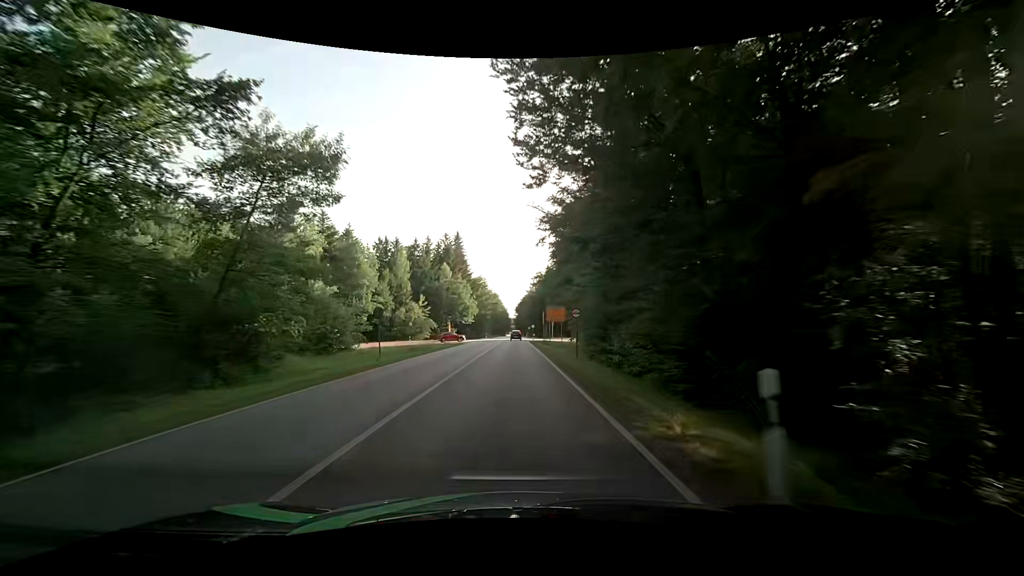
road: secondary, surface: asphalt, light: Day
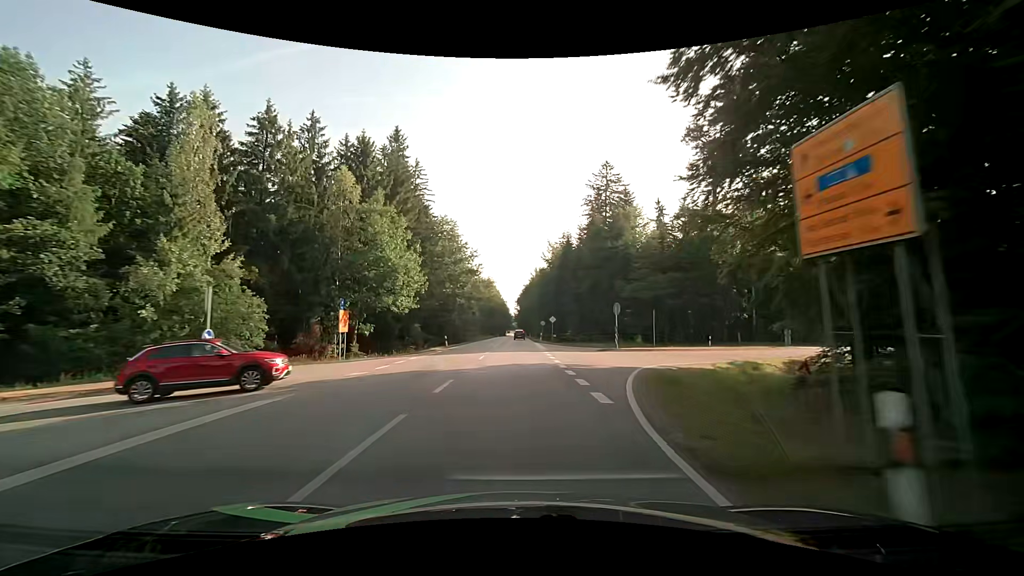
(-0.4, +63.7) m; 0°
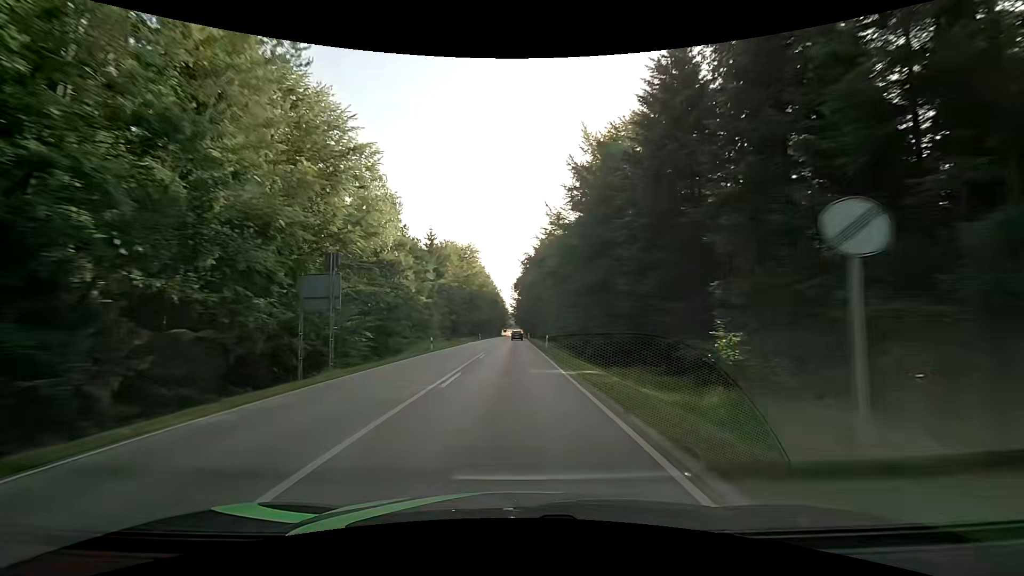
(0.0, +66.4) m; 0°
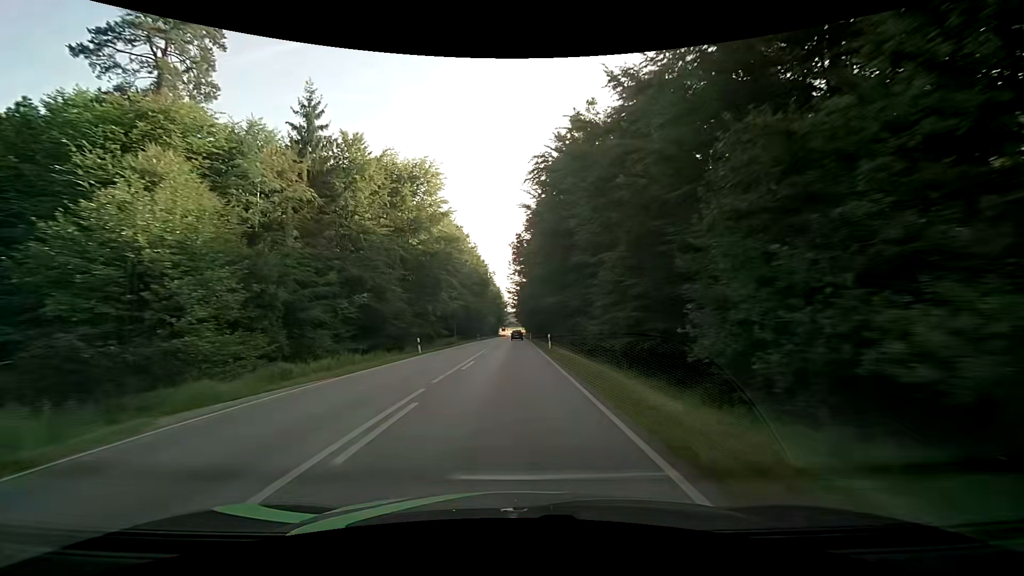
(+0.2, +54.8) m; 0°
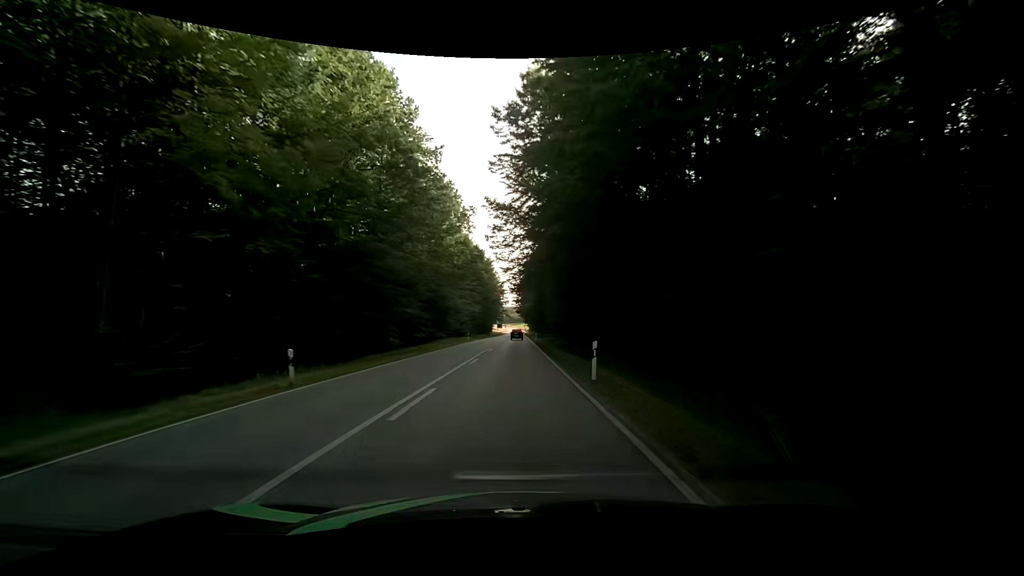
(+0.2, +69.5) m; 0°
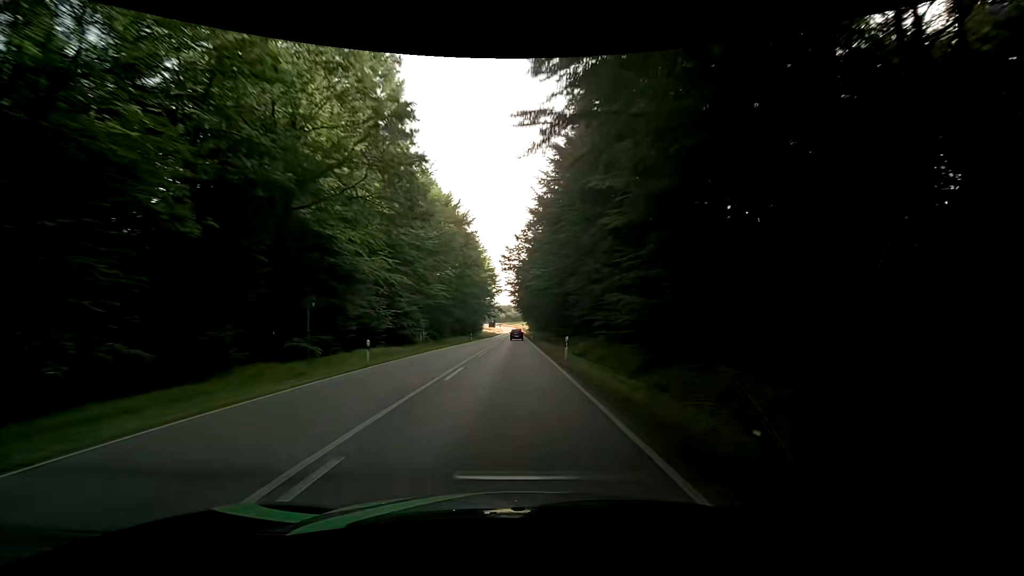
(+0.1, +42.4) m; 0°
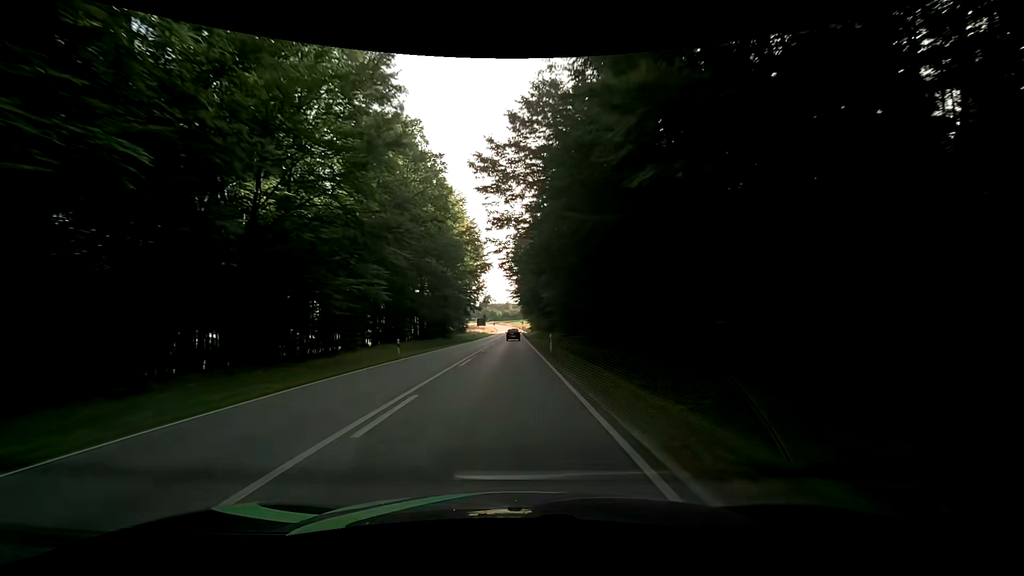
(+0.6, +42.6) m; +2°
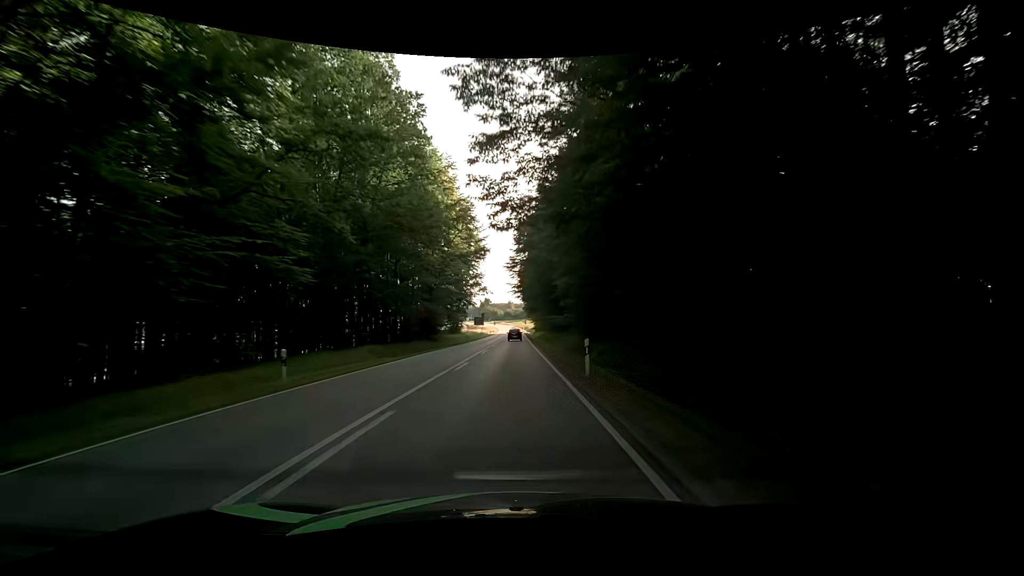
(-0.2, +14.2) m; -1°
(0, +10) (0, +20) (0, +30) (0, +40) (0, +50) (0, +60) (0, +70) (0, +80) (0, +90) (0, +100) m
